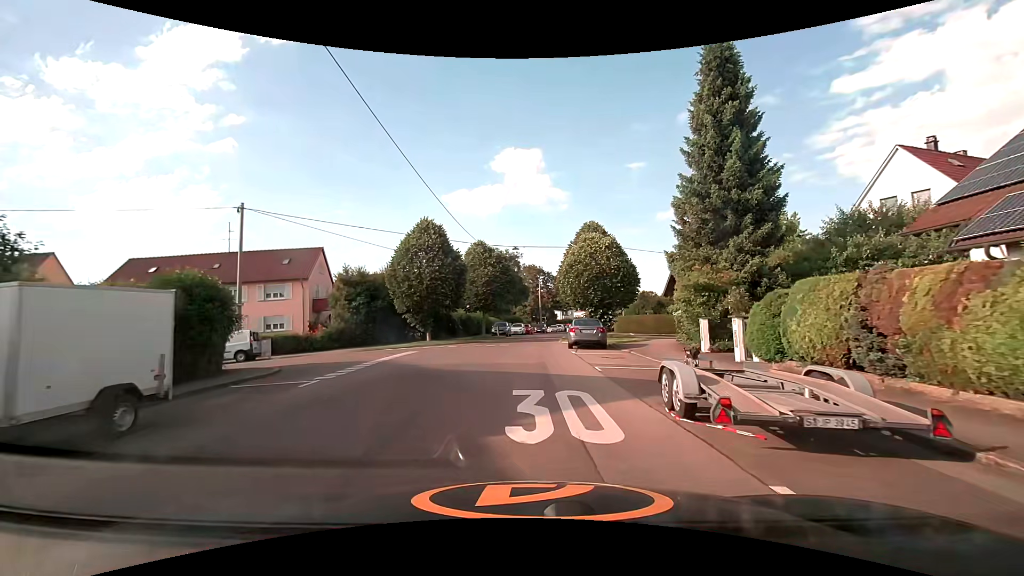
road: residential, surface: asphalt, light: Day
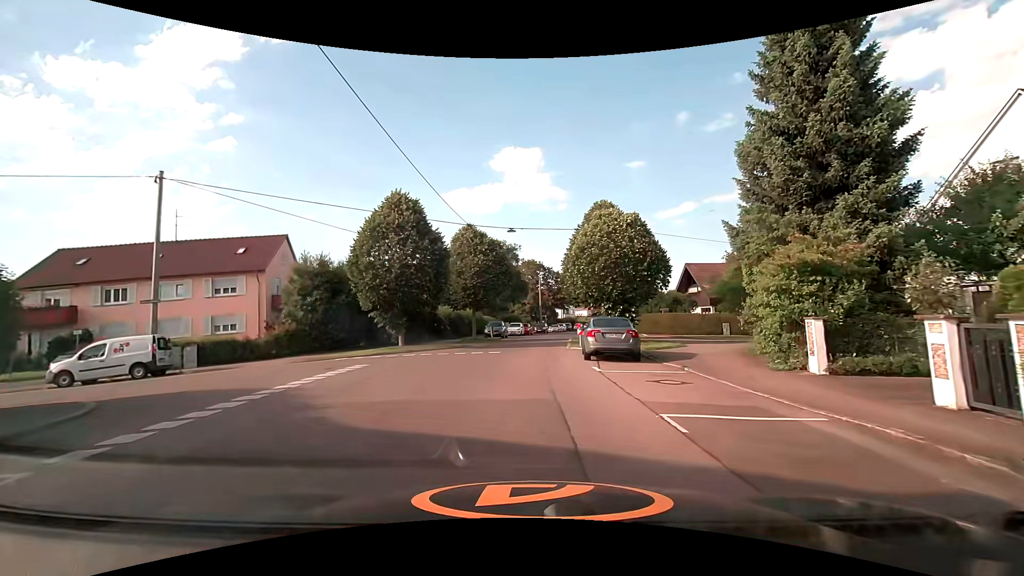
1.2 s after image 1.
(0.0, +7.1) m; 0°
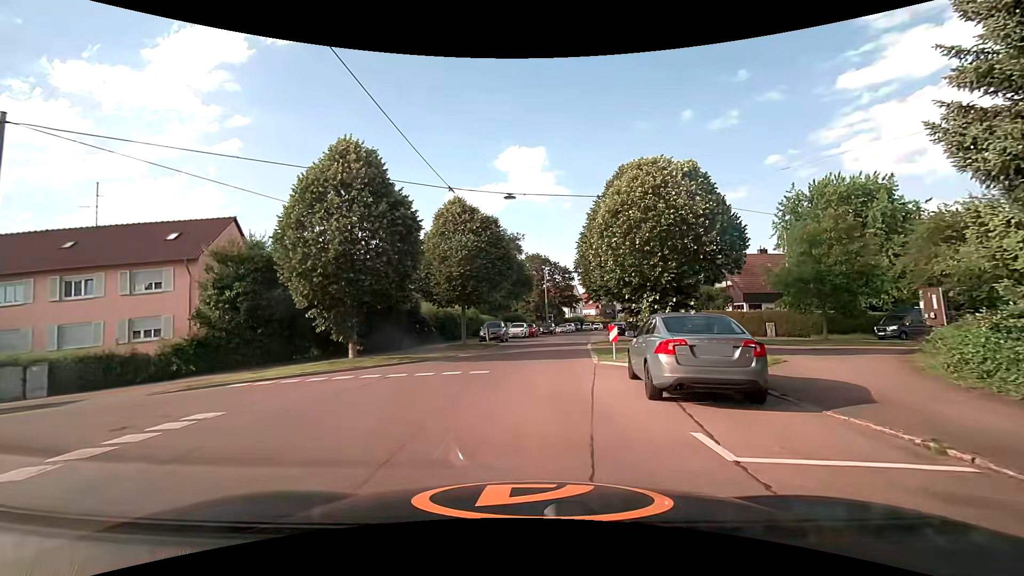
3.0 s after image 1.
(0.0, +8.0) m; 0°
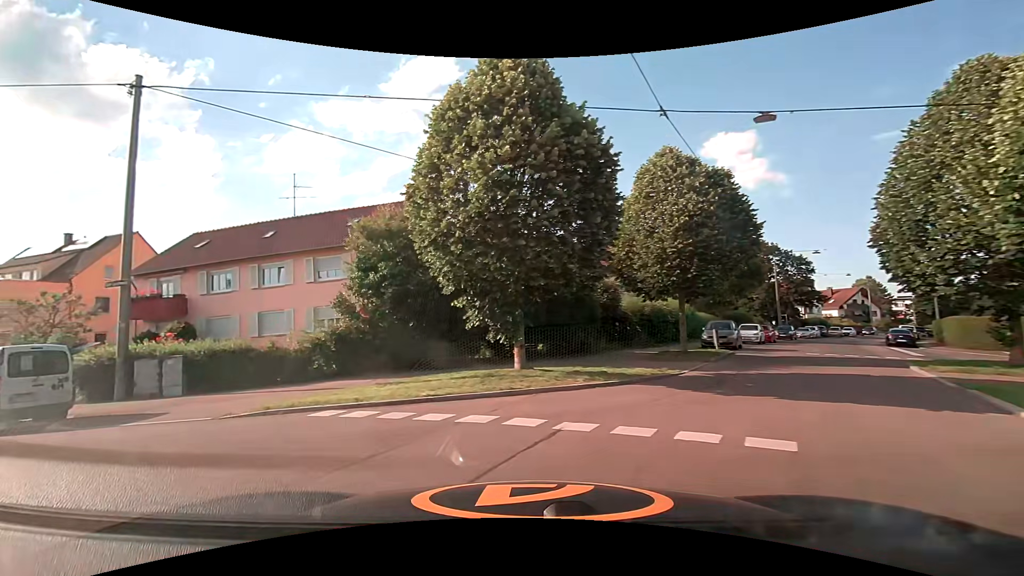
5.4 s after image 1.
(-0.8, +7.3) m; -22°
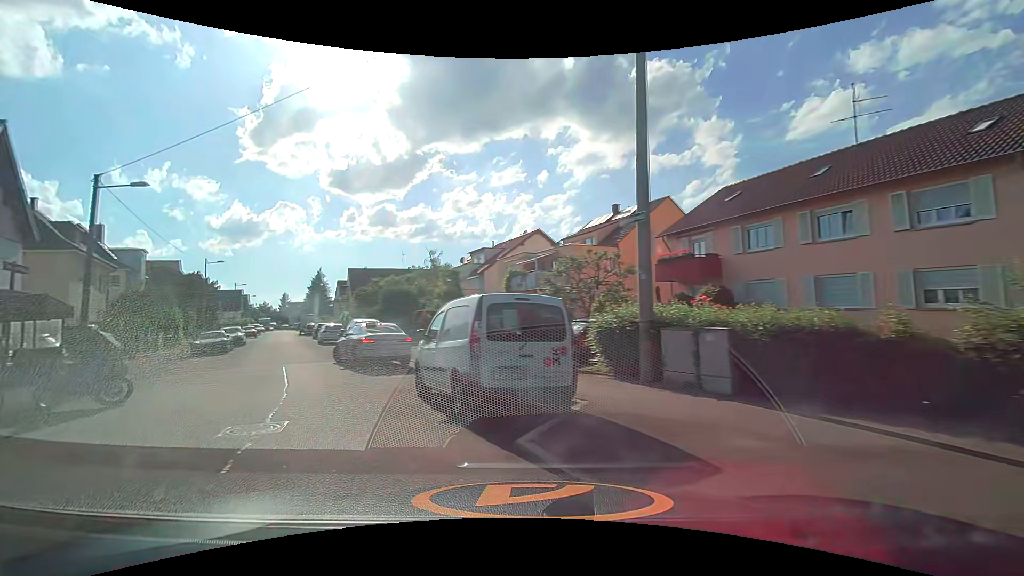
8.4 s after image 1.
(-3.2, +7.5) m; -54°
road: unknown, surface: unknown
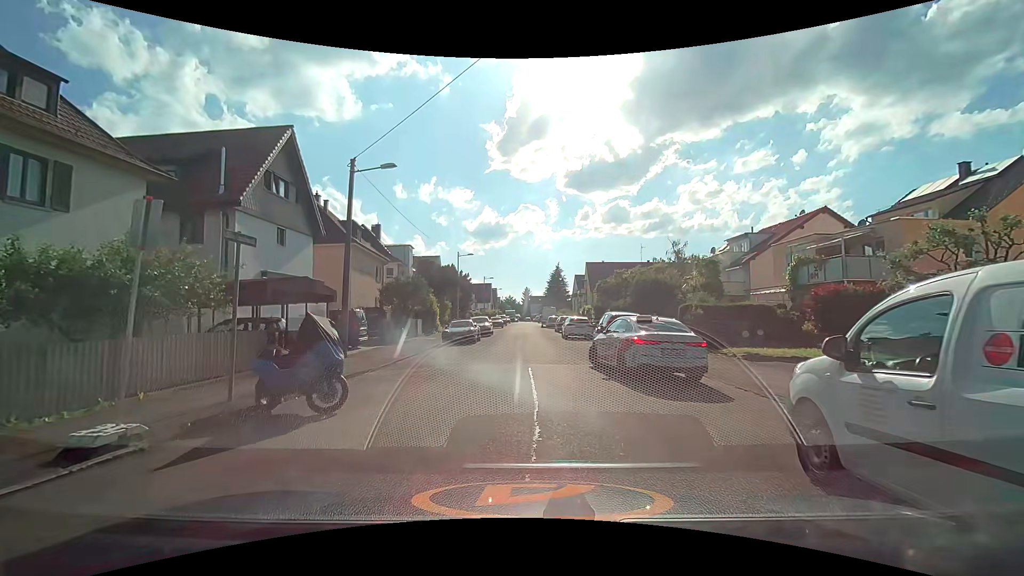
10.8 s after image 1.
(-1.6, +4.7) m; -25°
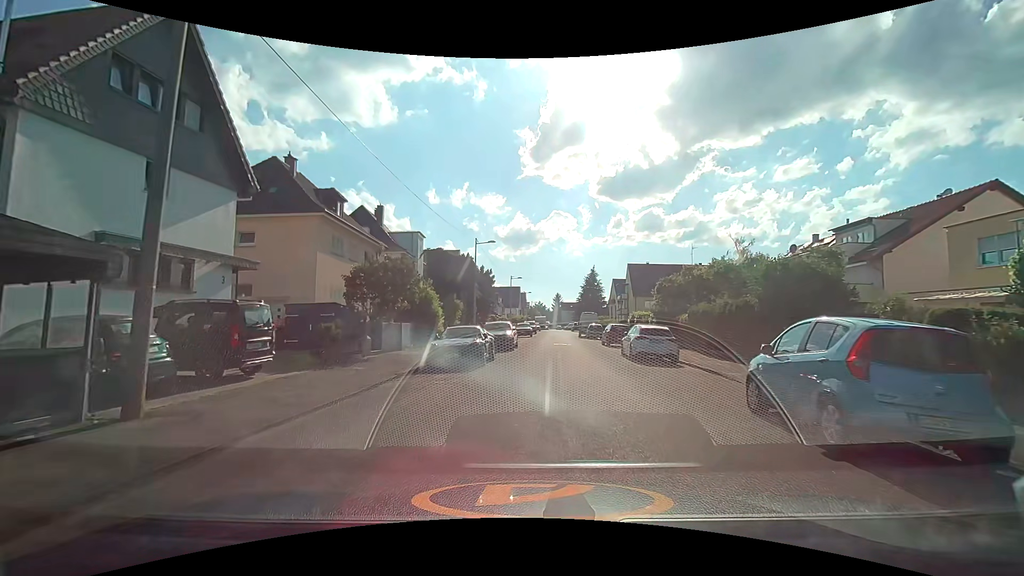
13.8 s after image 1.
(-1.0, +11.8) m; -7°
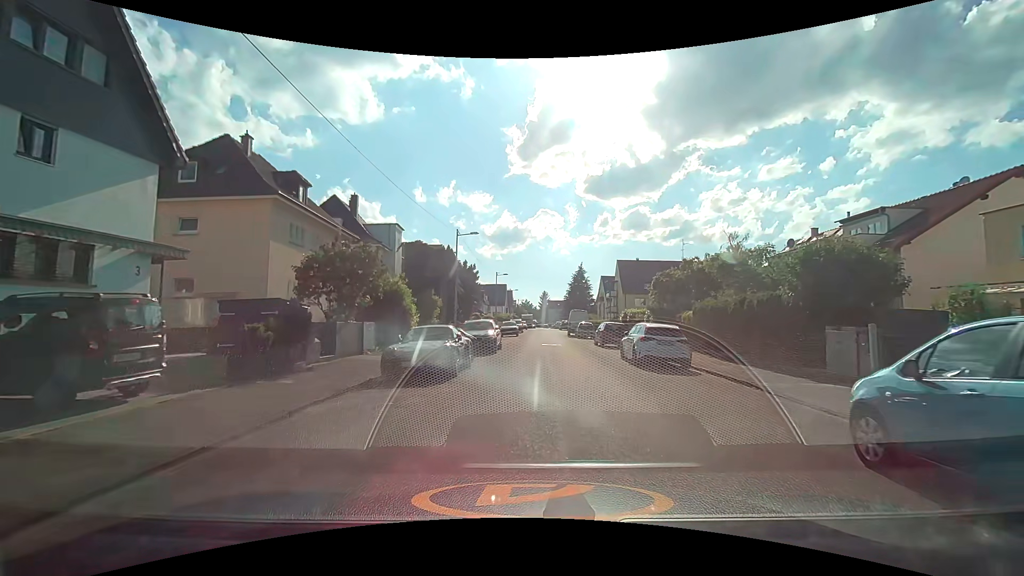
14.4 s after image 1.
(0.0, +3.2) m; +2°
(+1, +10) (+1, +20) (+2, +30) (+2, +40) (+2, +50) (+4, +60) (+9, +68) (+17, +73) (+27, +73) (+37, +73) m
